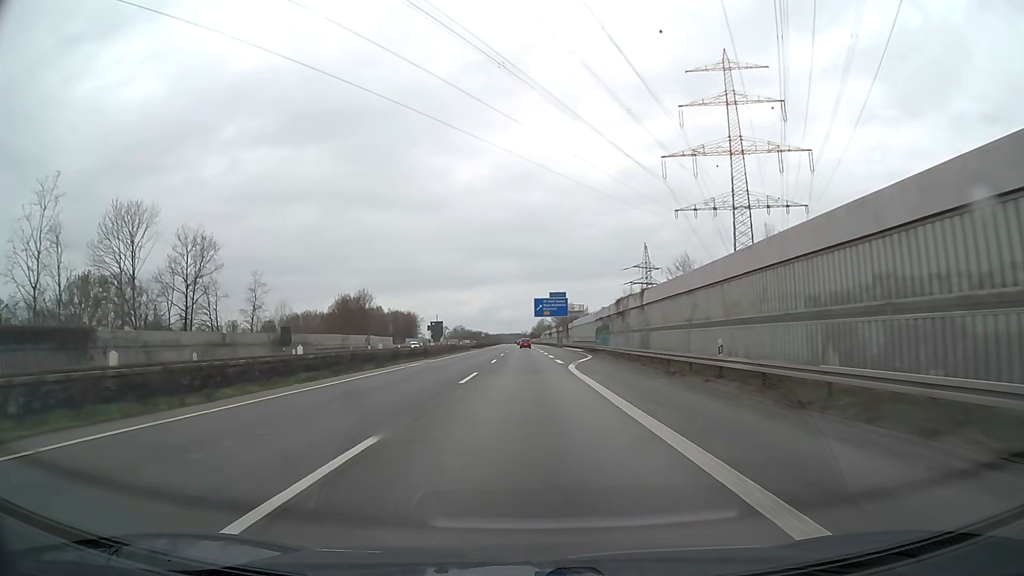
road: motorway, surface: asphalt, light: Day
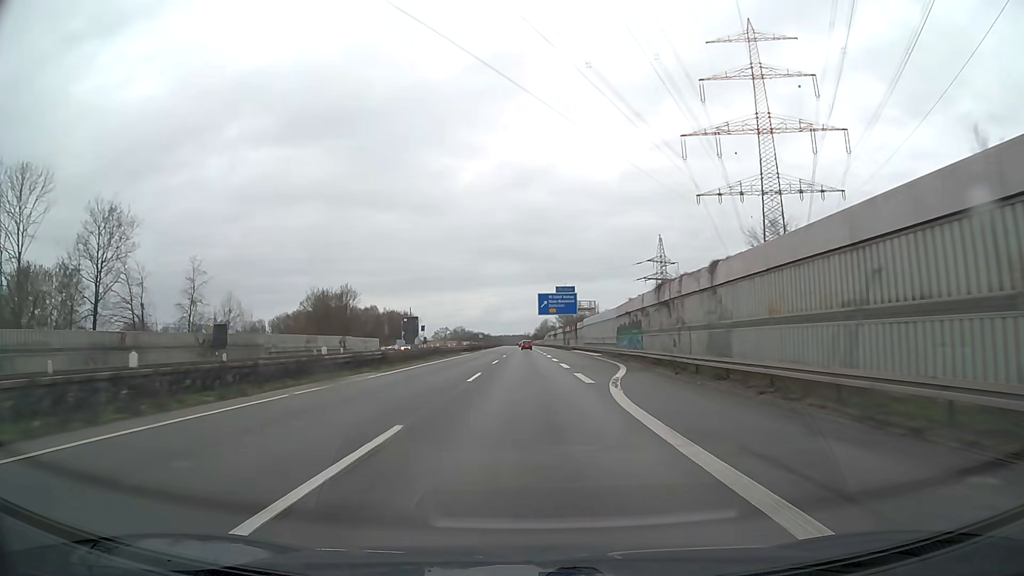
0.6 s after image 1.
(0.0, +16.4) m; 0°
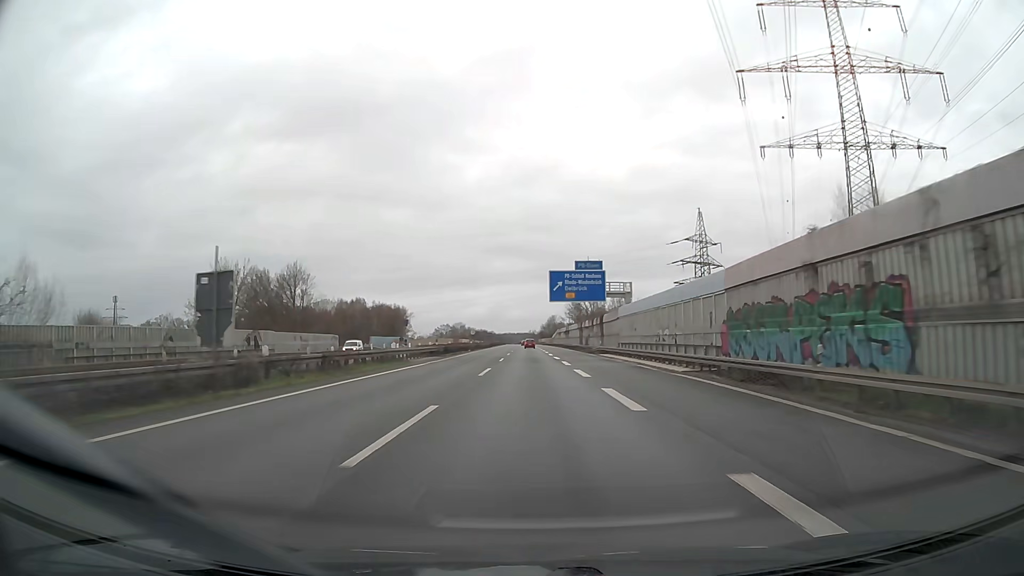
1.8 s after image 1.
(-0.1, +32.9) m; 0°
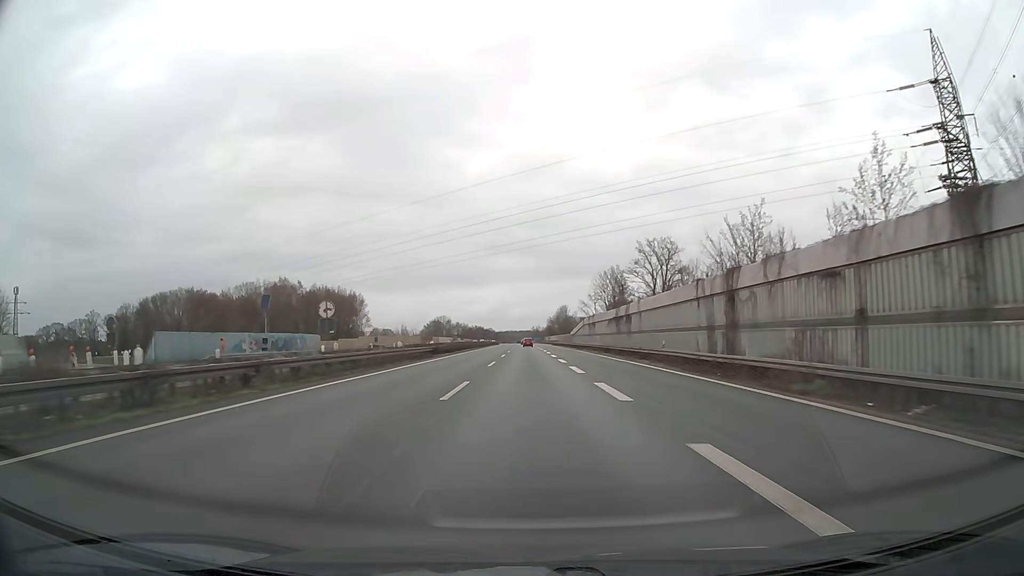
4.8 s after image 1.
(-0.1, +82.2) m; 0°
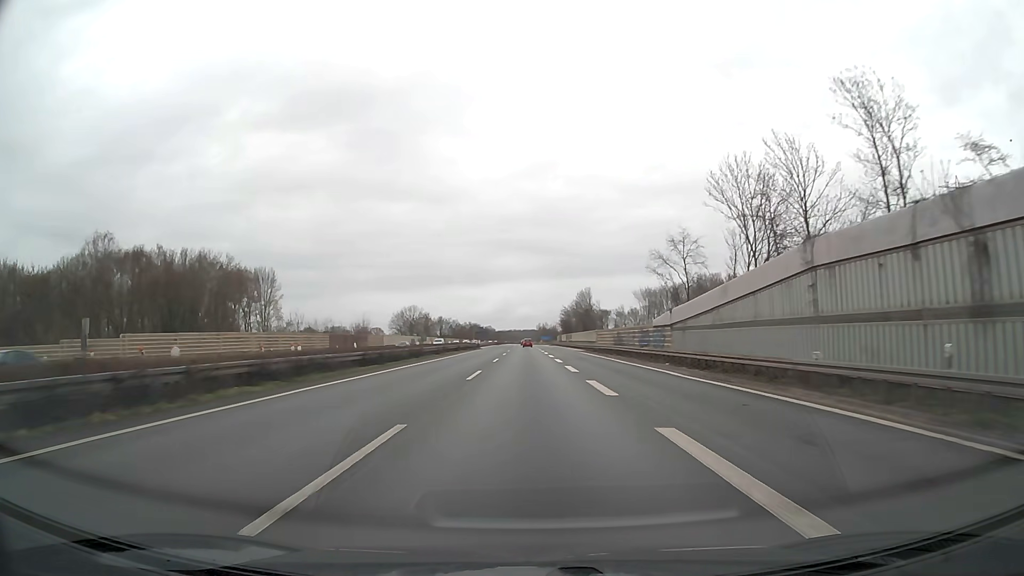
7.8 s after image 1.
(0.0, +82.3) m; 0°
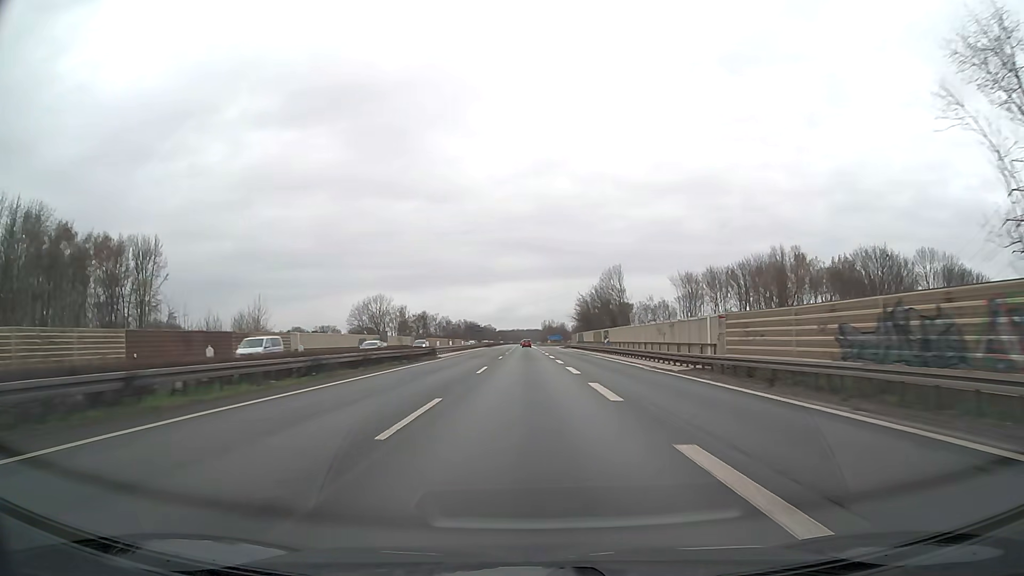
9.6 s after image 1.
(-0.1, +49.4) m; 0°
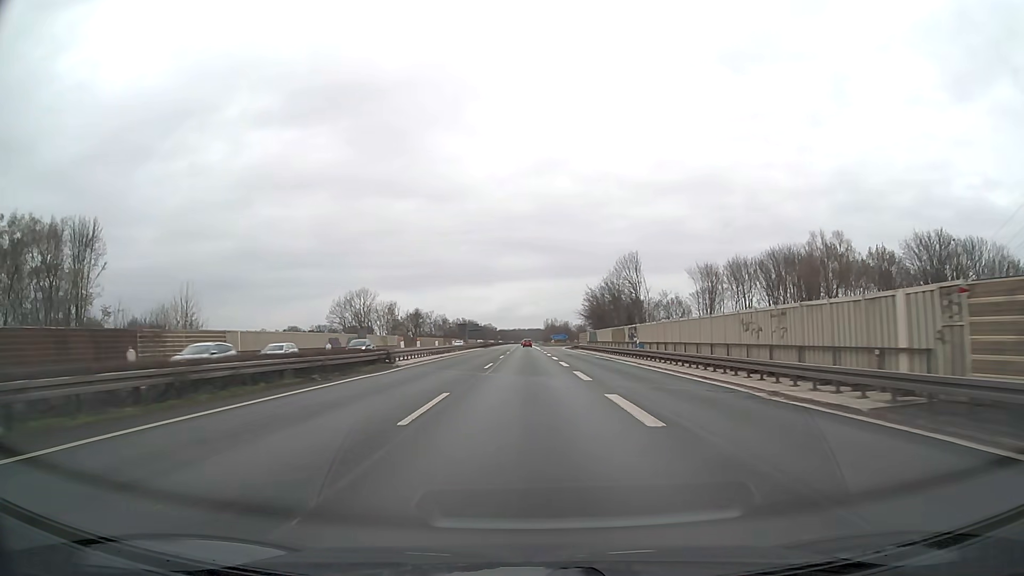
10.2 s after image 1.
(0.0, +16.5) m; 0°
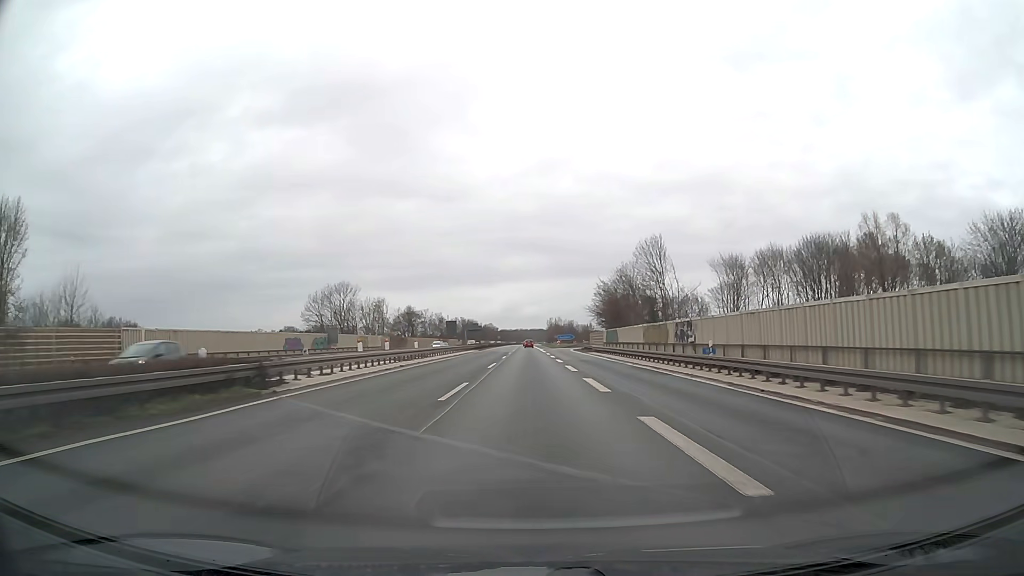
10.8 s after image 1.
(0.0, +16.5) m; 0°
(0, +10) (0, +20) (0, +30) (0, +40) (0, +50) (0, +60) (0, +70) (0, +80) (0, +90) (0, +100) m
